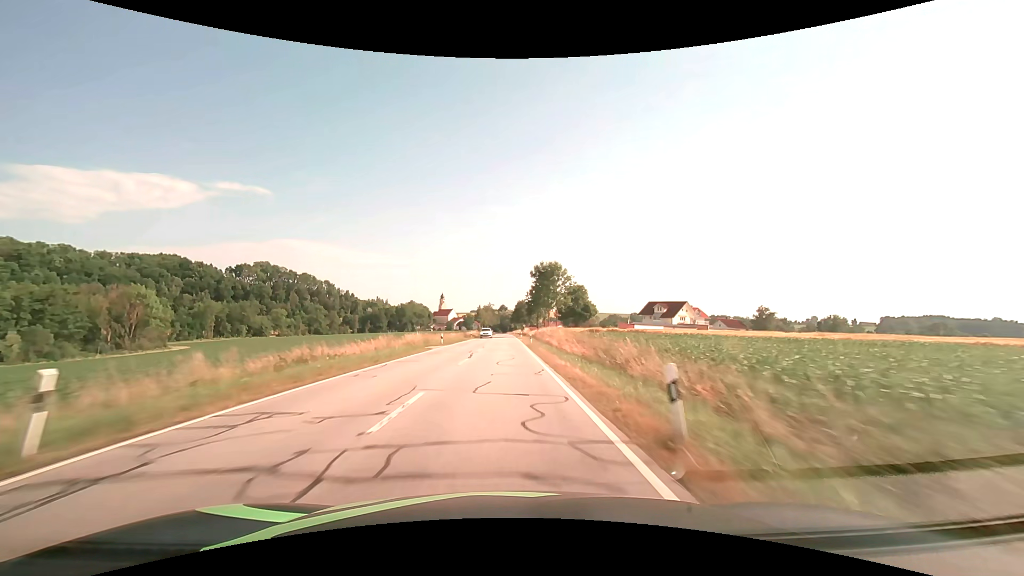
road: secondary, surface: asphalt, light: Day
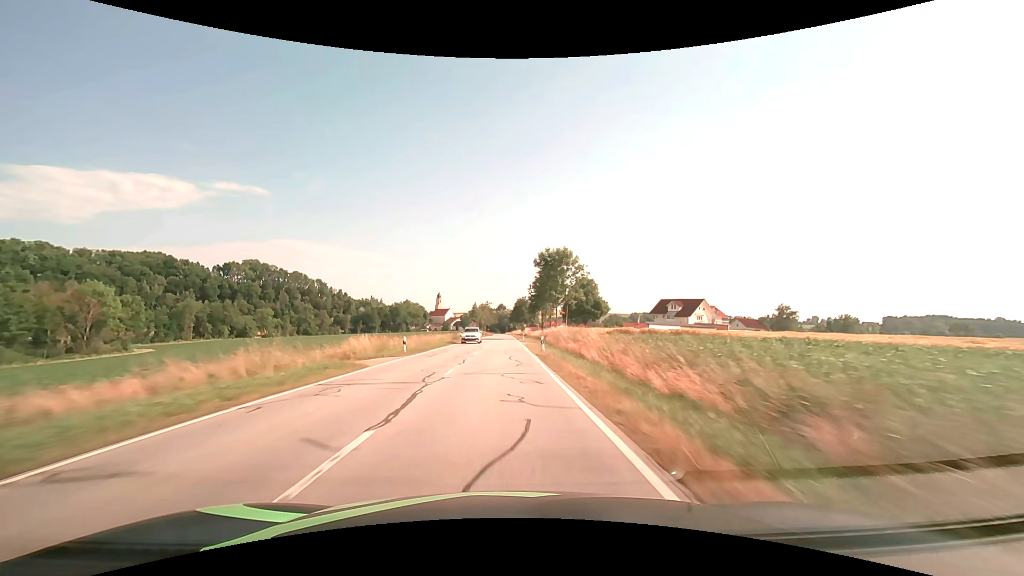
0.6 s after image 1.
(0.0, +15.9) m; 0°
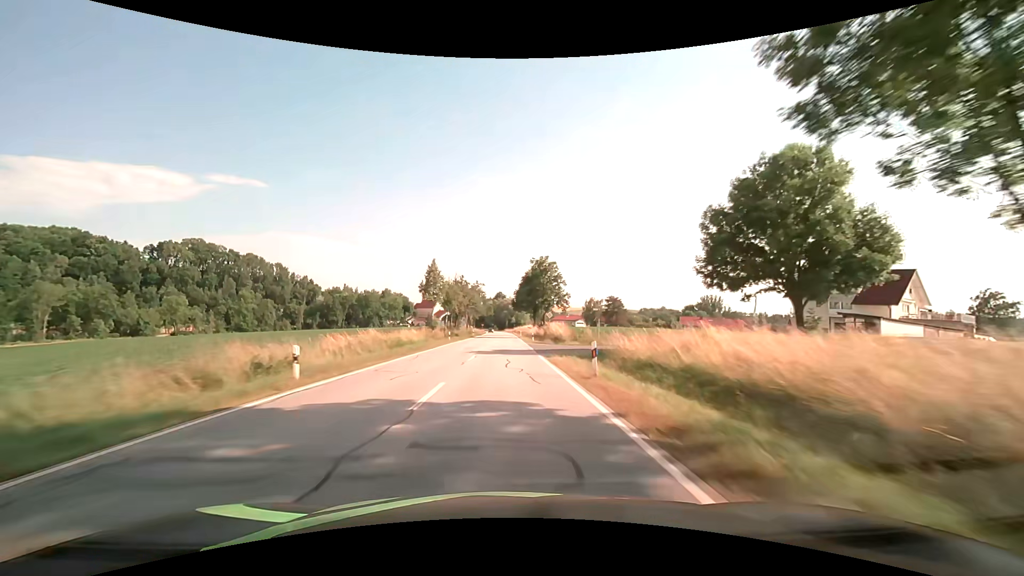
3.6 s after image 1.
(-0.2, +78.2) m; 0°
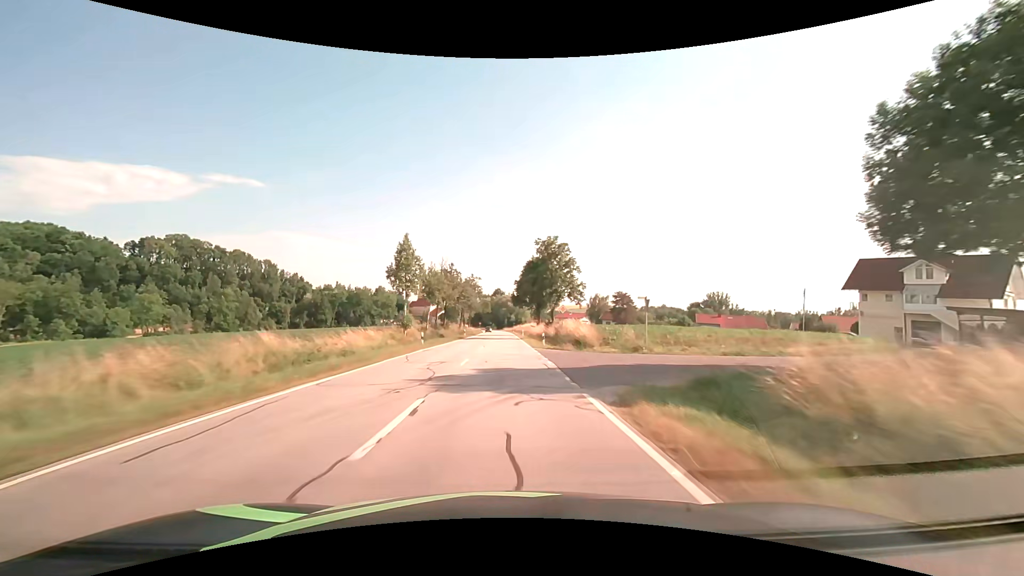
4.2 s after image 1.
(0.0, +15.0) m; 0°
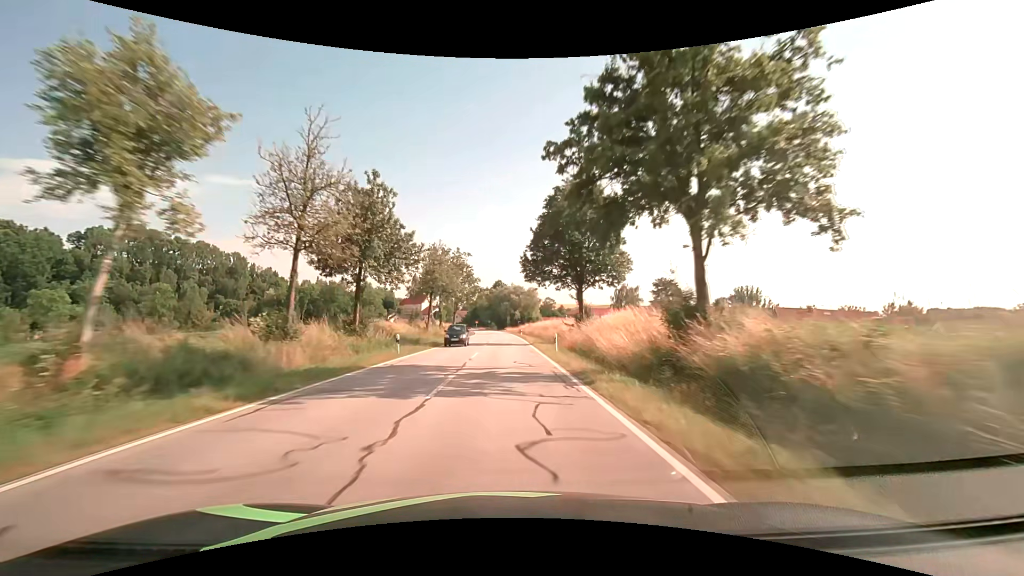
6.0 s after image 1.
(-0.2, +43.4) m; 0°
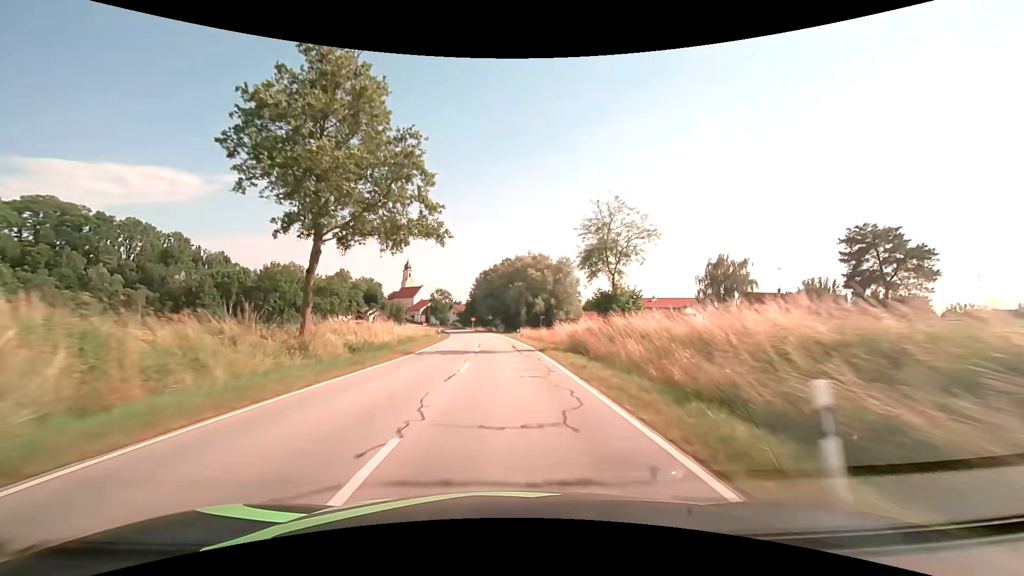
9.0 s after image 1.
(-0.2, +67.0) m; -1°
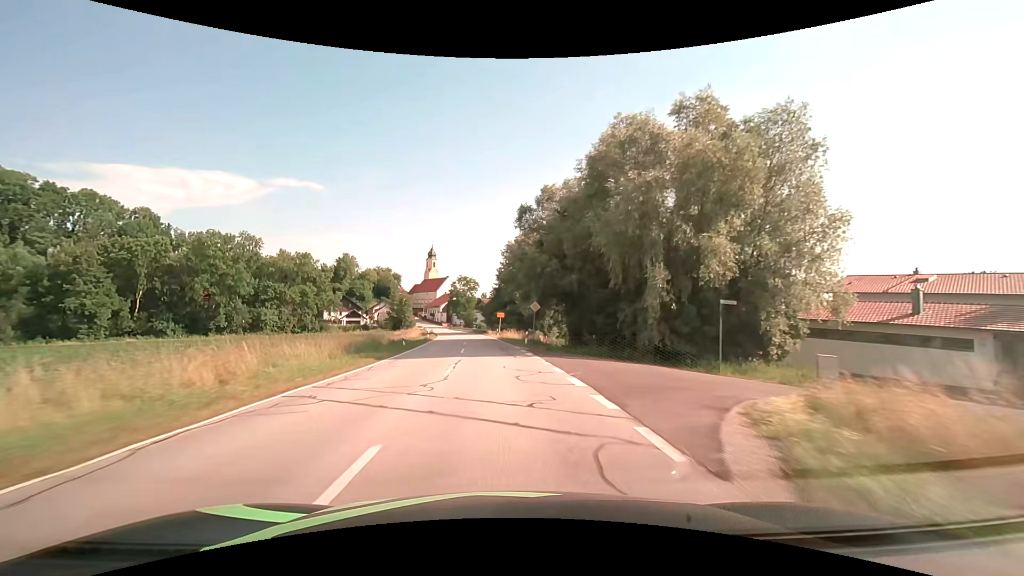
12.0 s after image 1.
(-2.1, +60.1) m; -5°
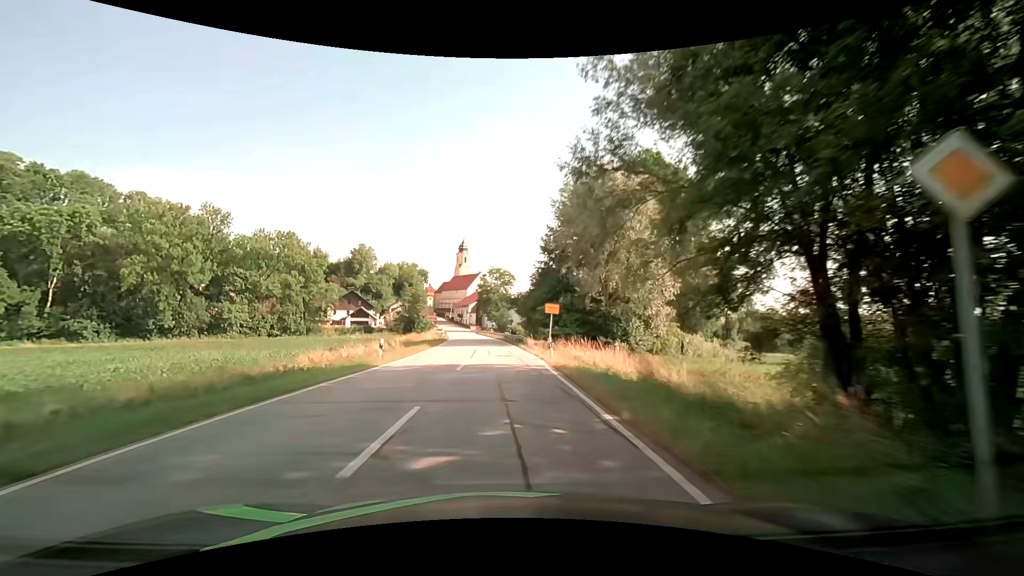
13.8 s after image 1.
(-1.2, +32.8) m; -5°
(0, +10) (0, +20) (-1, +30) (-1, +40) (-2, +50) (-3, +60) (-3, +70) (-4, +80) (-5, +90) (-6, +100) m
